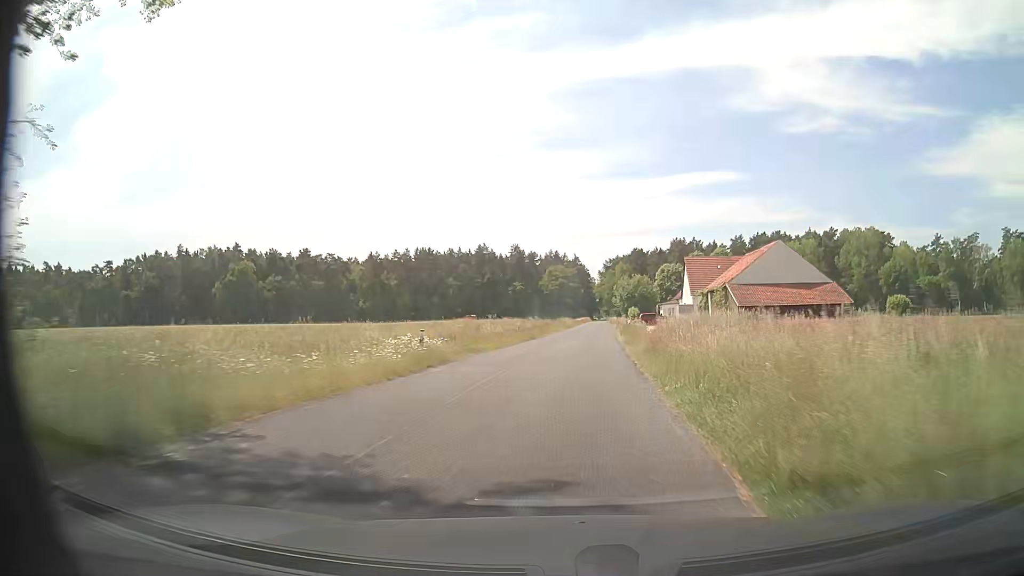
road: secondary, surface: asphalt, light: Day
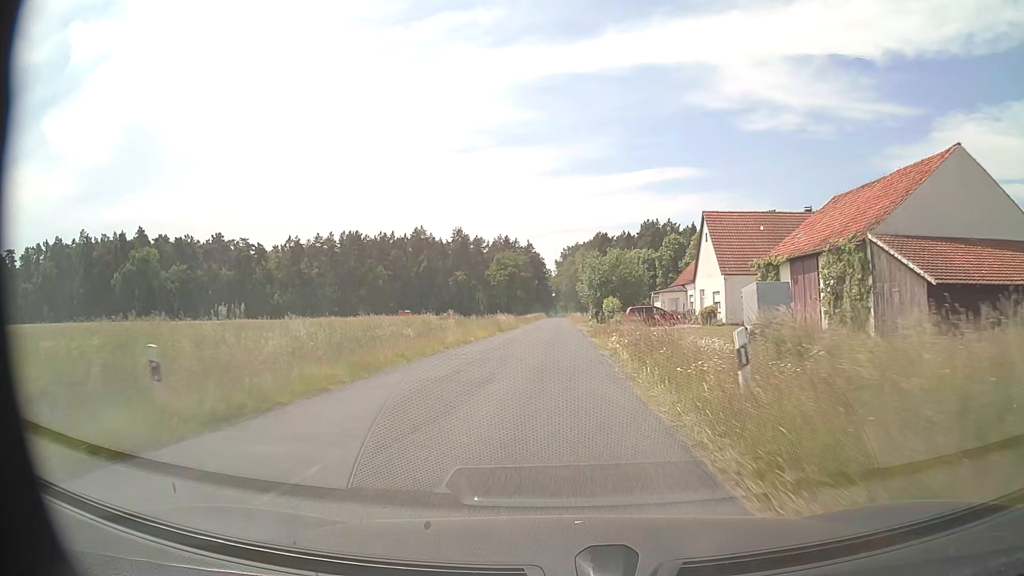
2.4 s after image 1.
(+2.2, +36.2) m; +4°
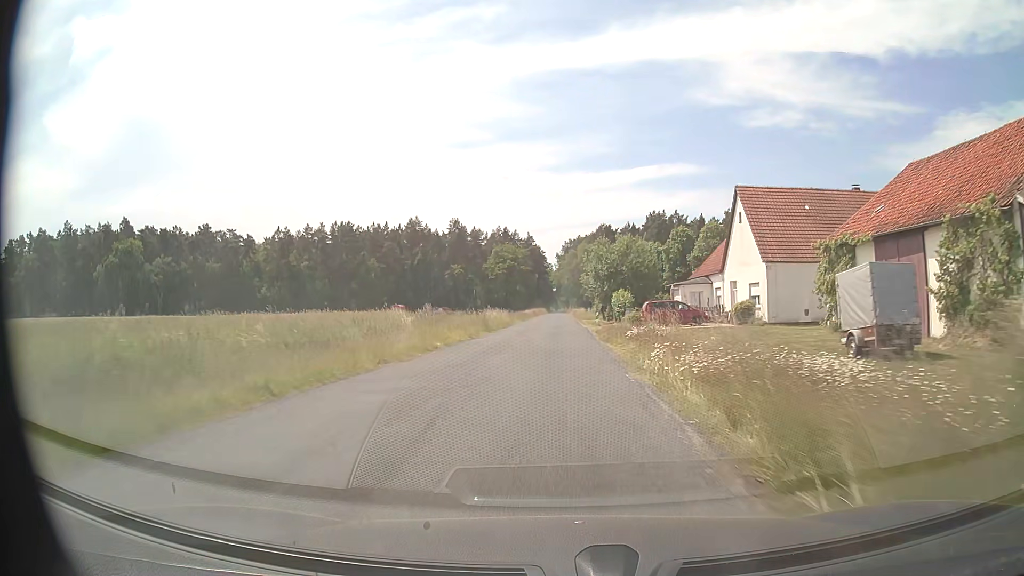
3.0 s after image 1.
(0.0, +9.3) m; 0°
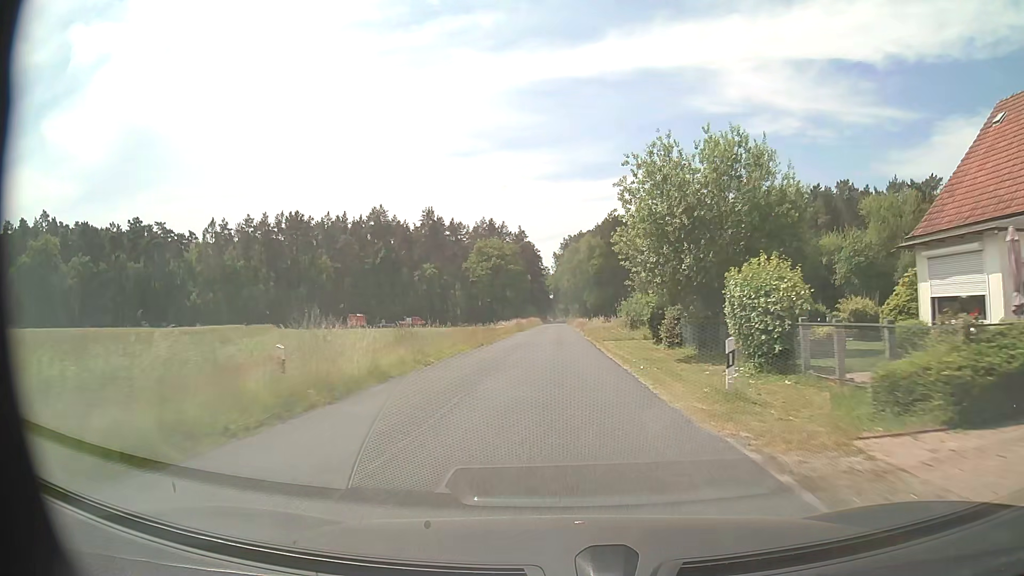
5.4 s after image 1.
(0.0, +37.6) m; 0°
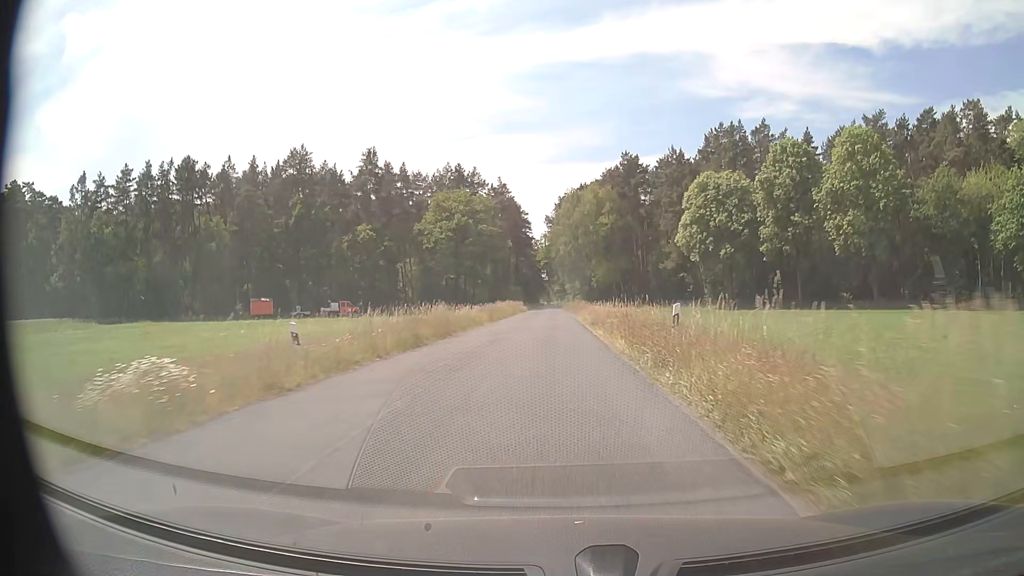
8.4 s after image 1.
(+0.1, +47.8) m; +1°
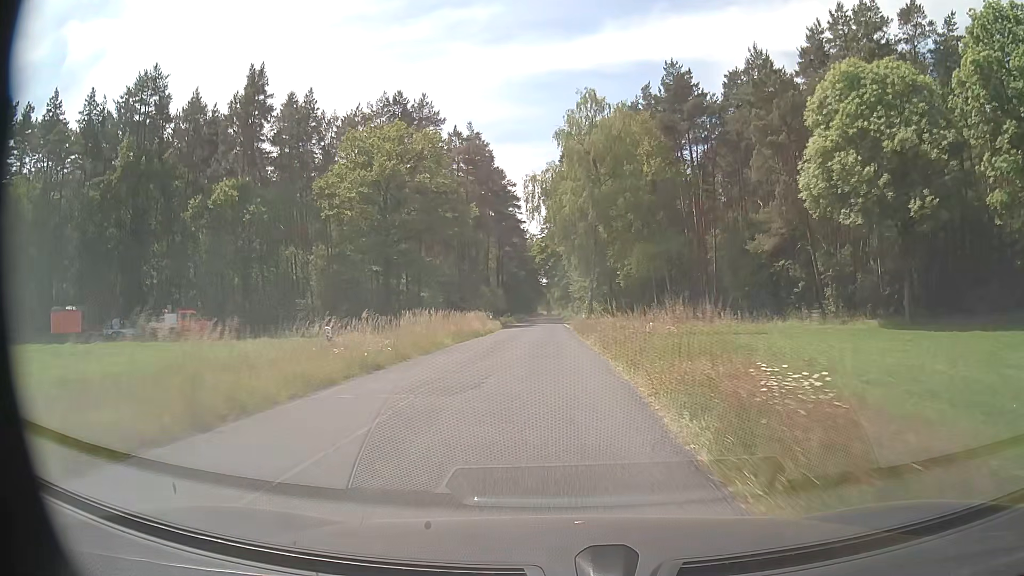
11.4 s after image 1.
(-0.4, +47.3) m; 0°
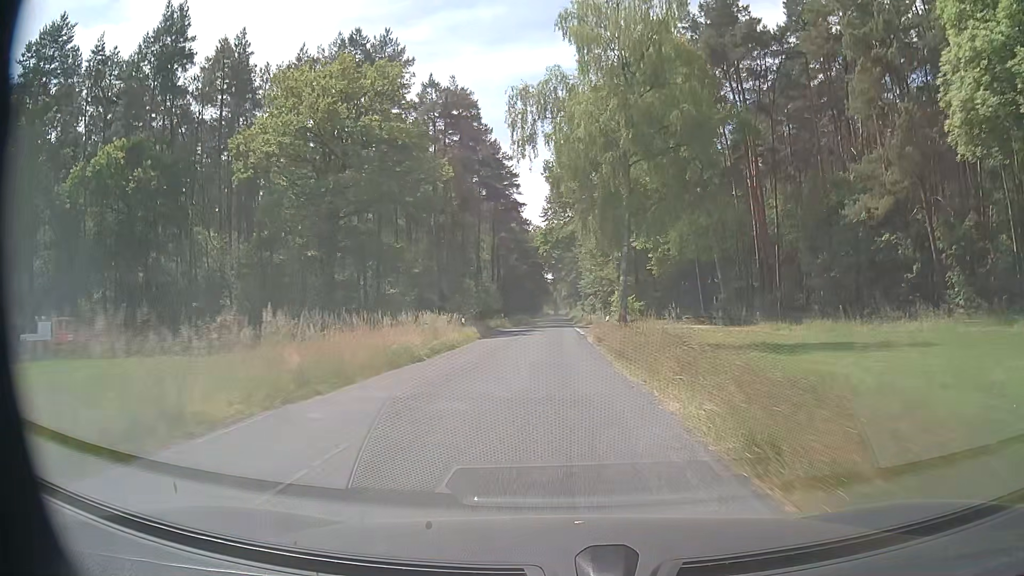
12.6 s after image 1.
(-0.2, +18.8) m; 0°
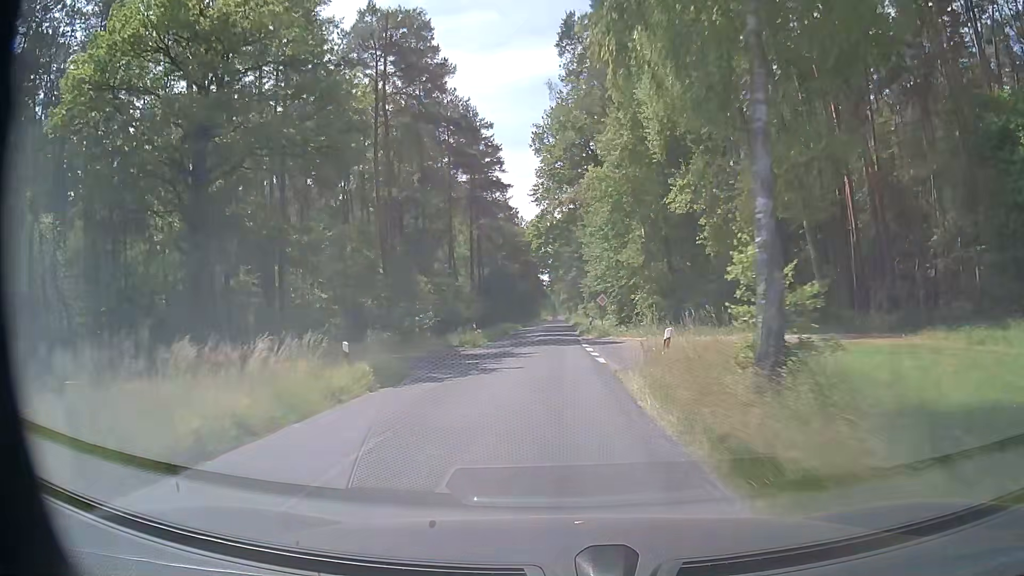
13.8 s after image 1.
(0.0, +18.8) m; 0°
(0, +10) (0, +20) (0, +30) (0, +40) (0, +50) (0, +60) (0, +70) (0, +80) (0, +90) (0, +100) m
